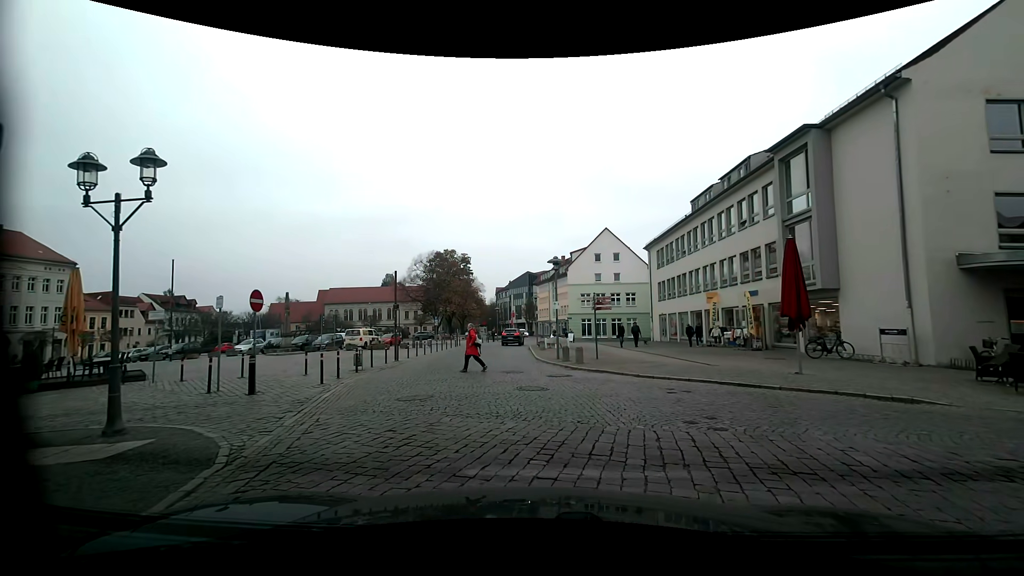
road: residential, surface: sett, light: Day
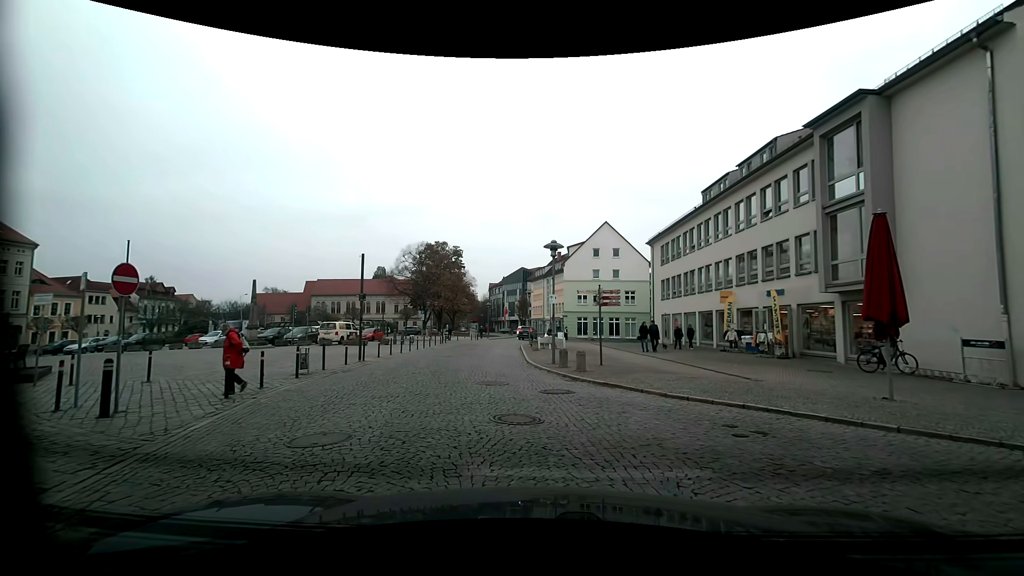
(0.0, +4.0) m; +3°
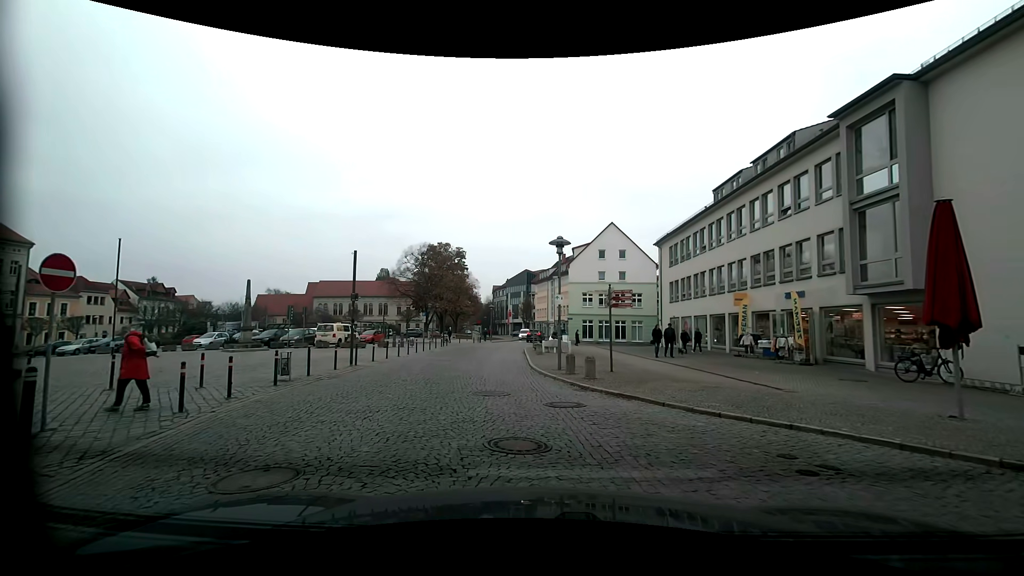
(-0.1, +1.6) m; 0°
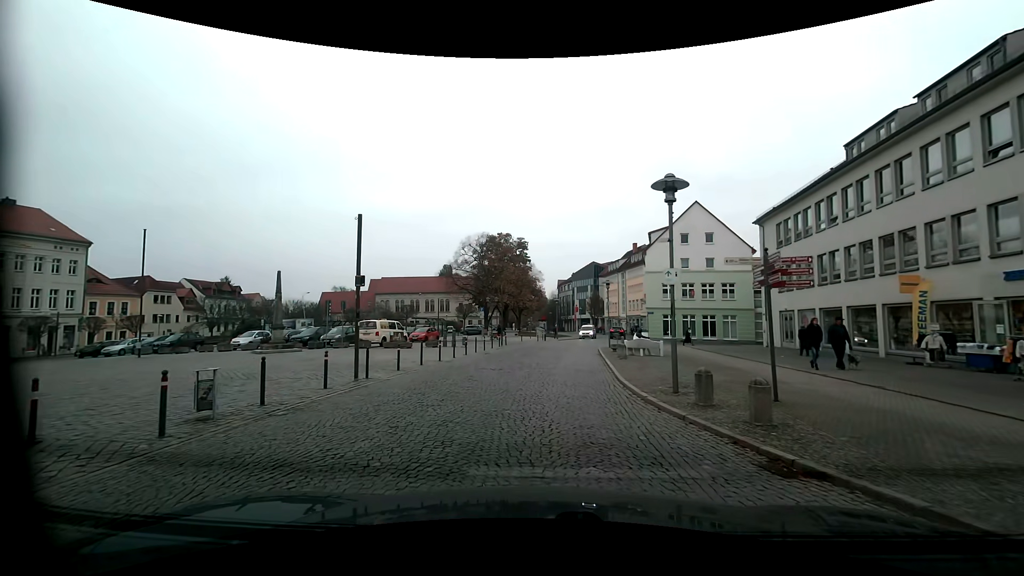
(-0.7, +7.0) m; -6°
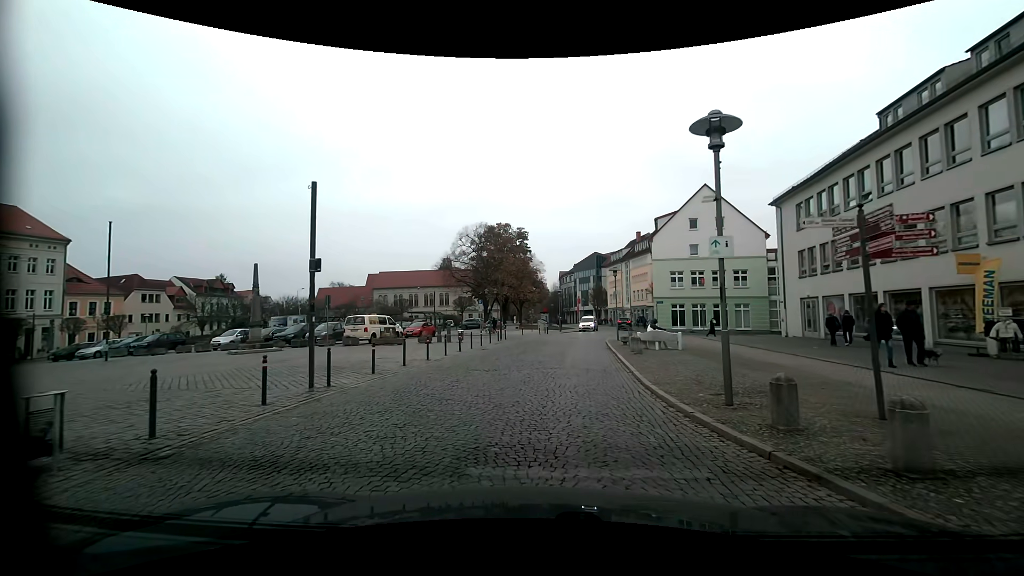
(-0.1, +2.9) m; -2°
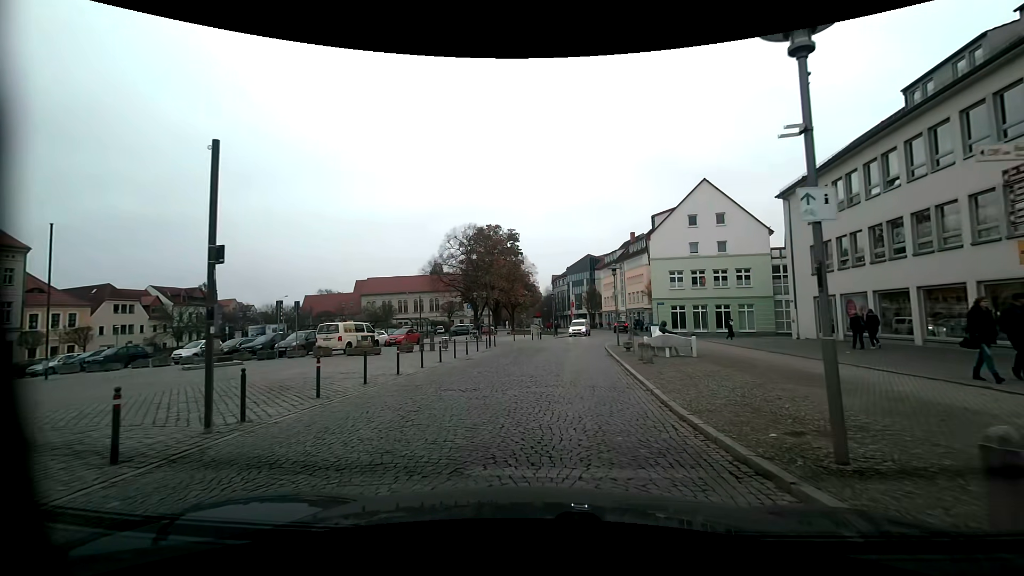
(0.0, +3.1) m; -1°
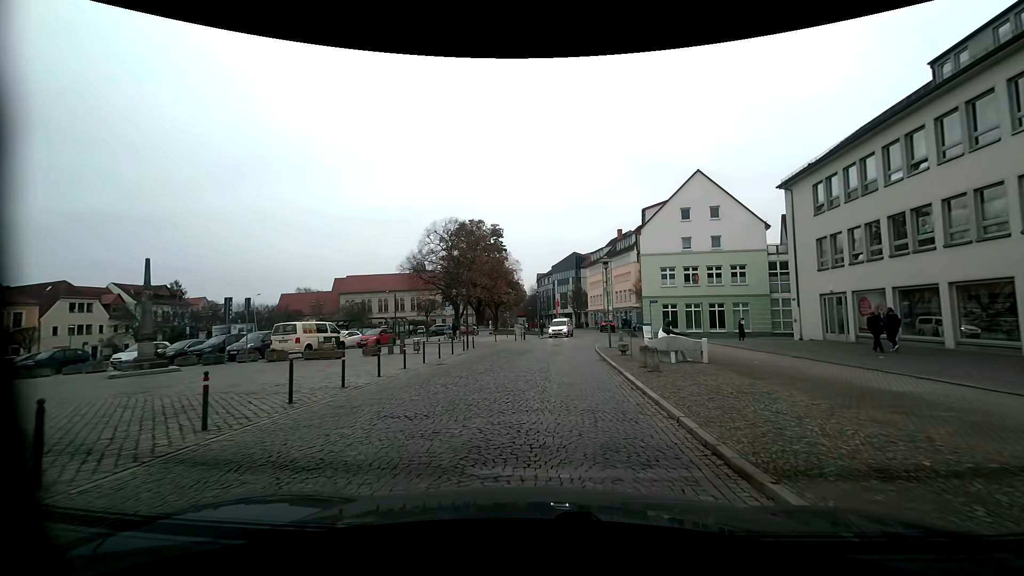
(+0.1, +3.2) m; +4°
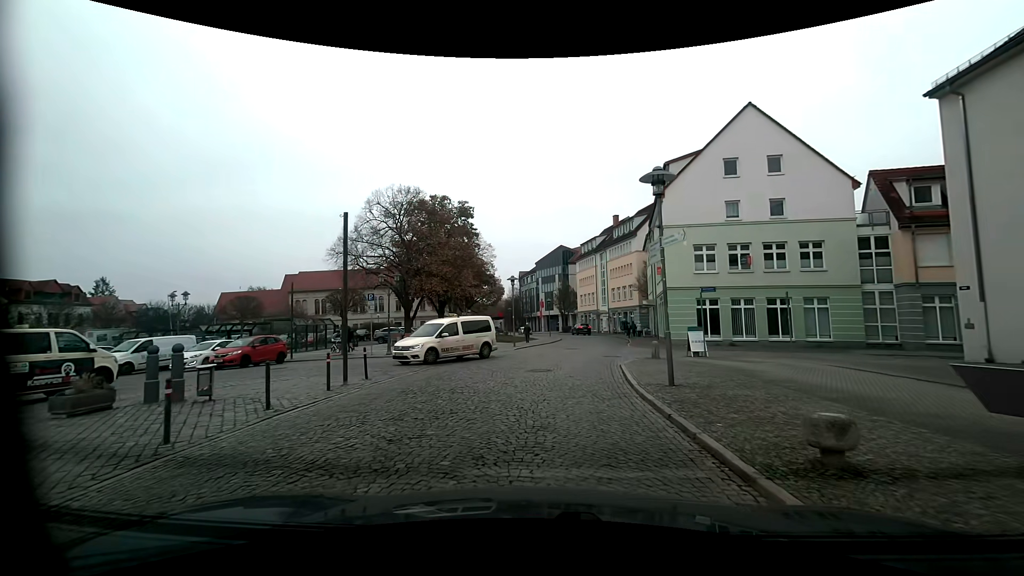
(+0.4, +15.6) m; +3°
